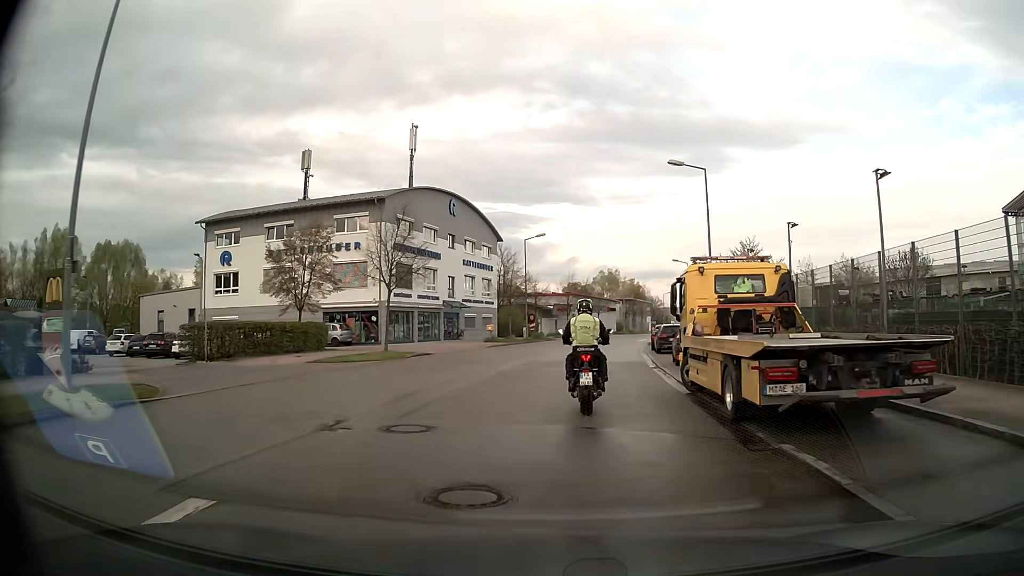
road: residential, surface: asphalt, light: Day
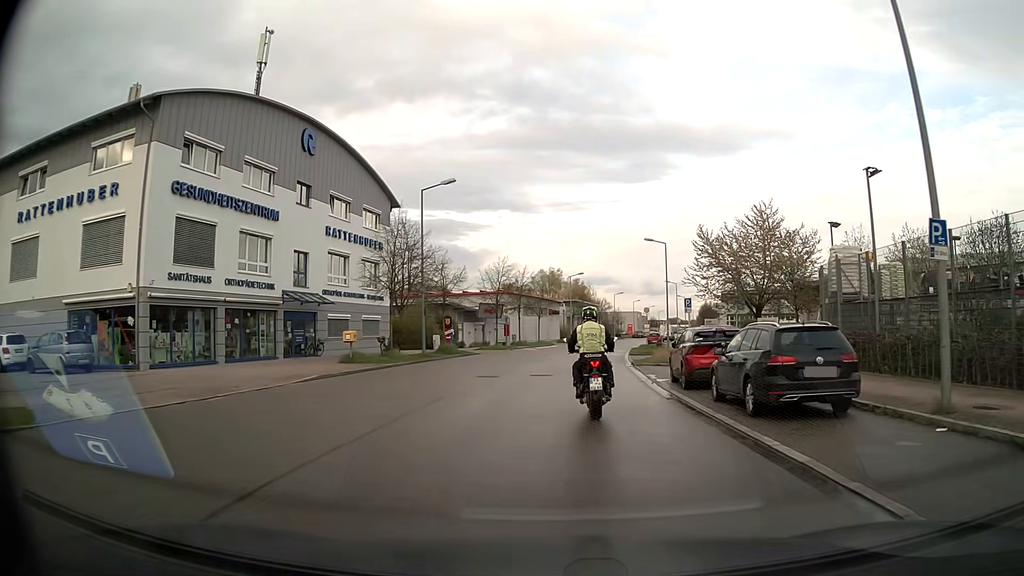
(+1.1, +23.7) m; +5°
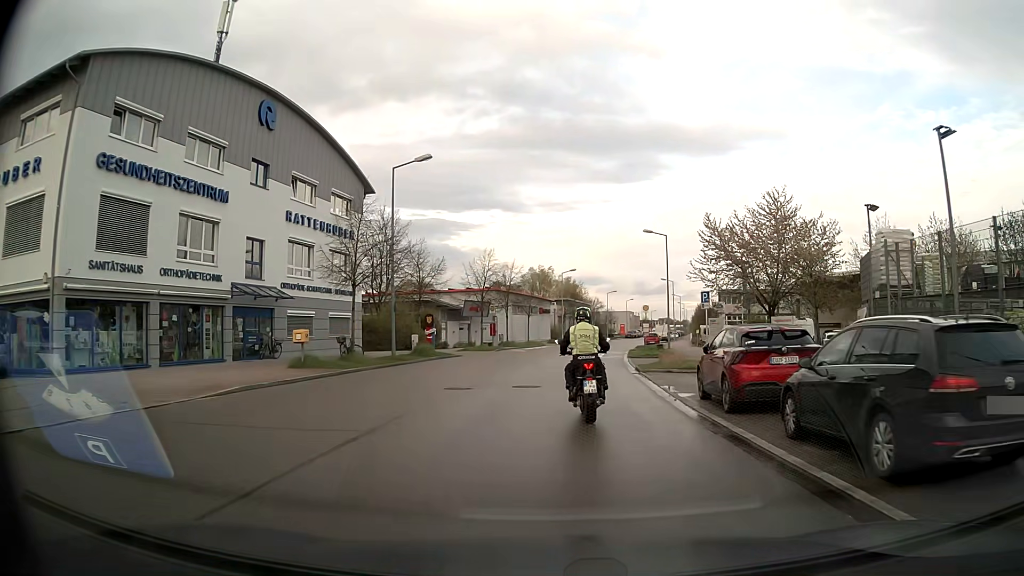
(0.0, +4.8) m; +1°
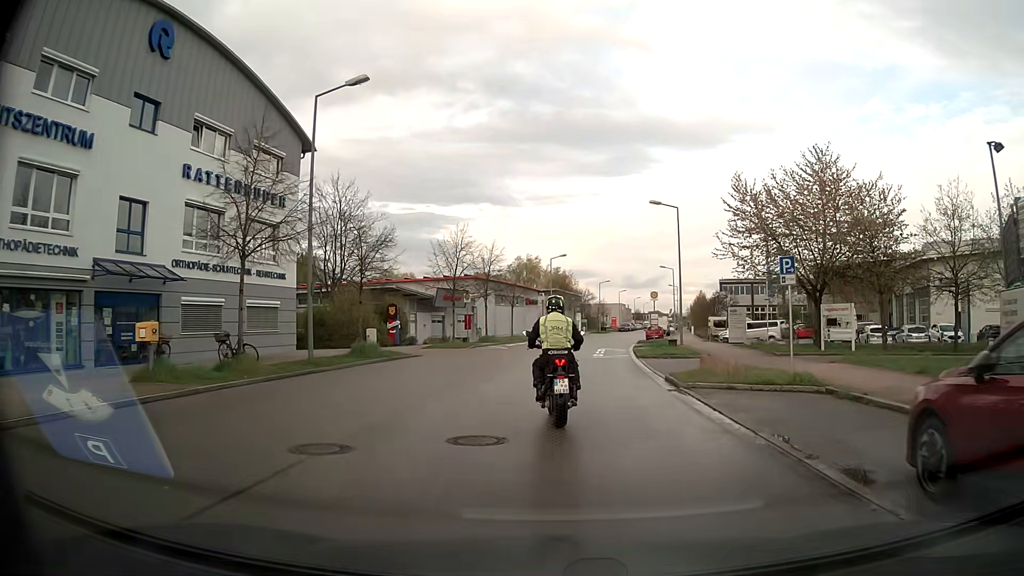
(+0.1, +9.4) m; +1°
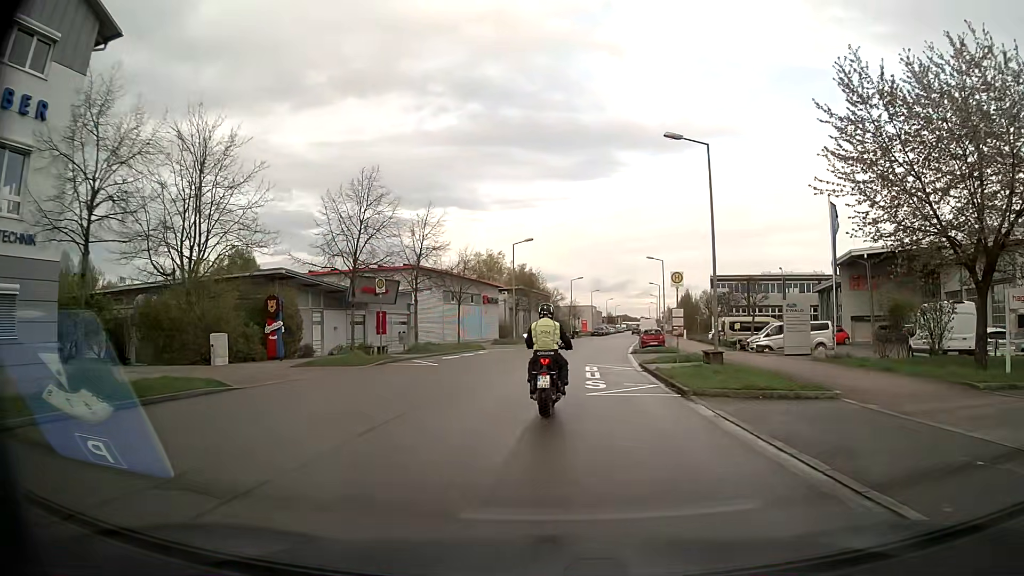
(+0.3, +16.3) m; +3°
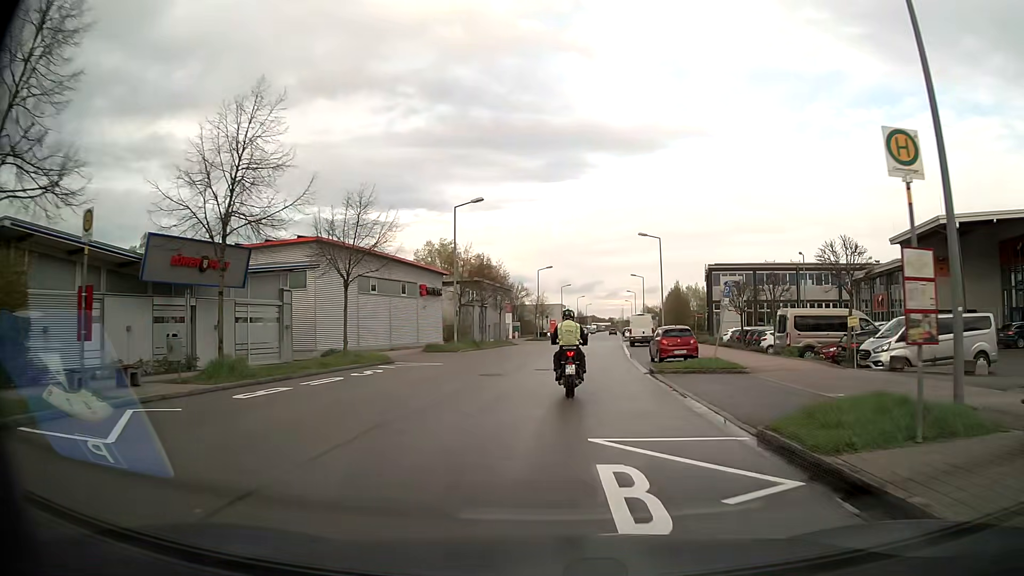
(+0.6, +19.2) m; +3°
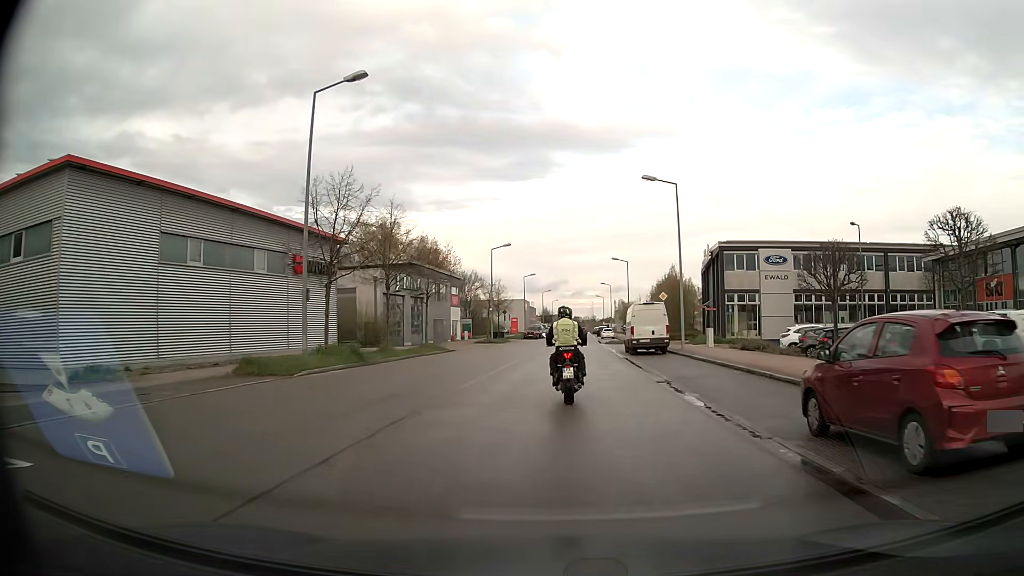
(+0.4, +21.2) m; +2°
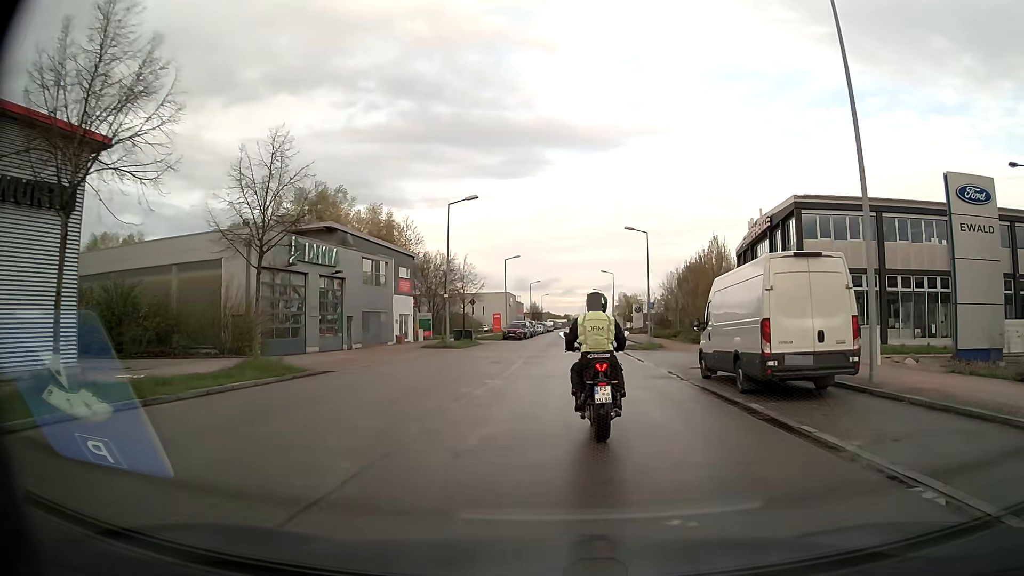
(+0.3, +21.9) m; +1°
